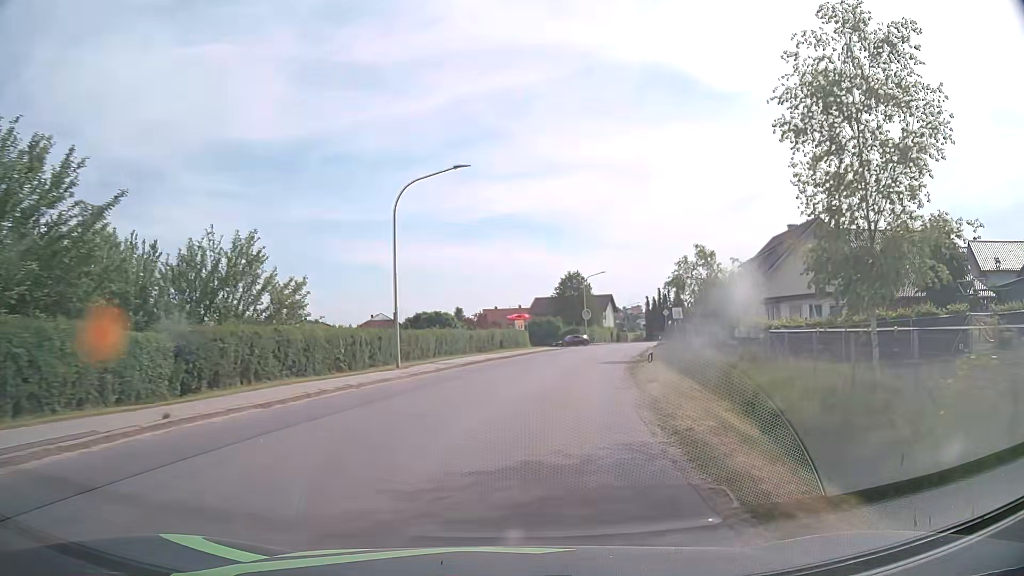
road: tertiary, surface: asphalt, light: Day
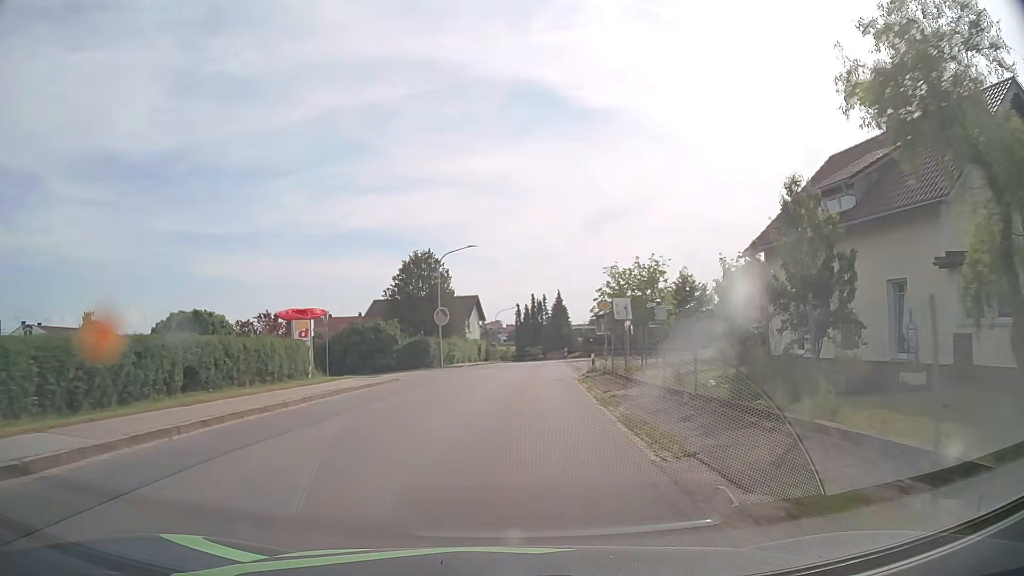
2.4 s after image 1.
(+3.3, +30.0) m; +12°
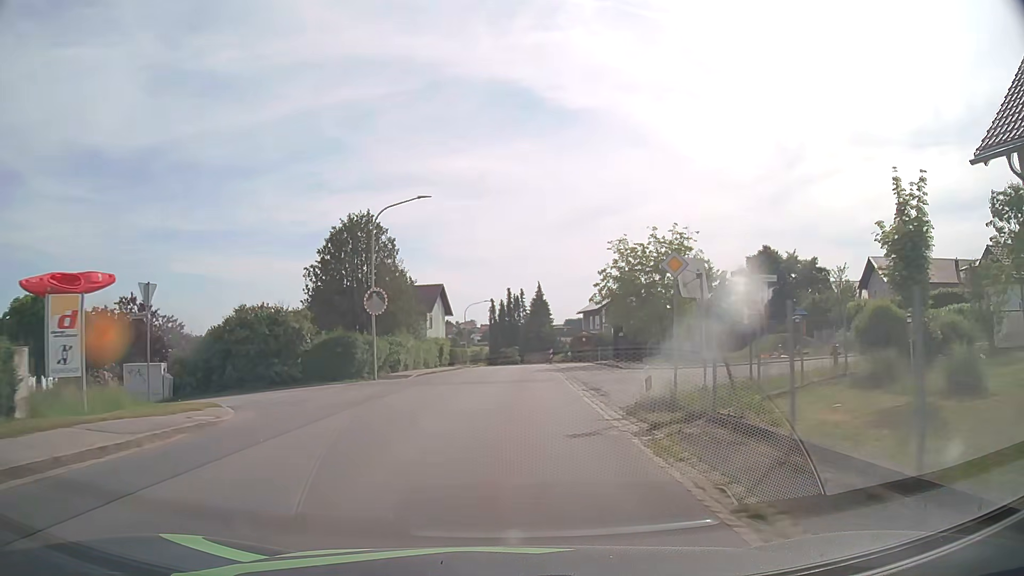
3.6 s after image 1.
(+0.3, +15.1) m; +2°
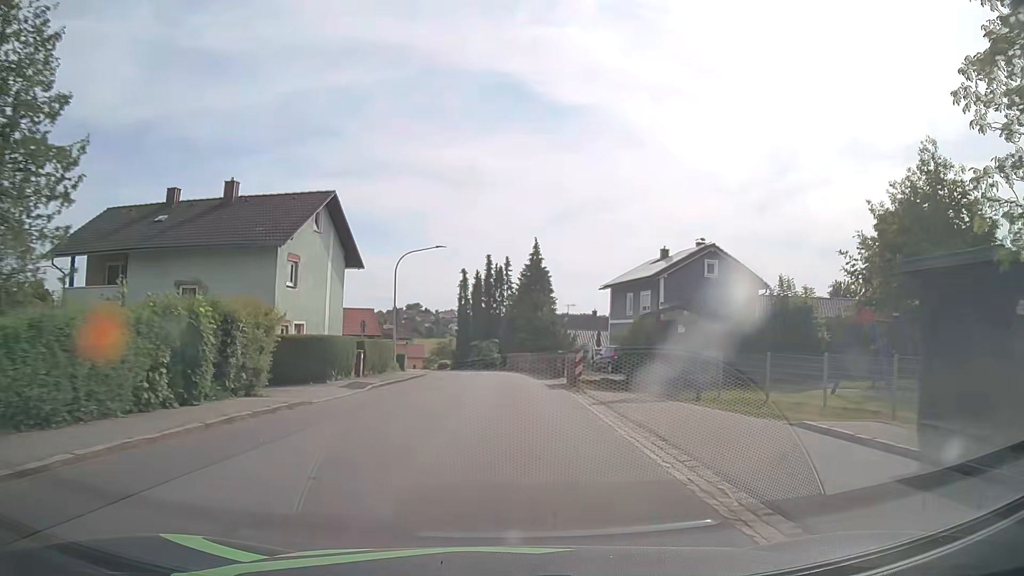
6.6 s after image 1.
(+0.8, +38.0) m; +1°
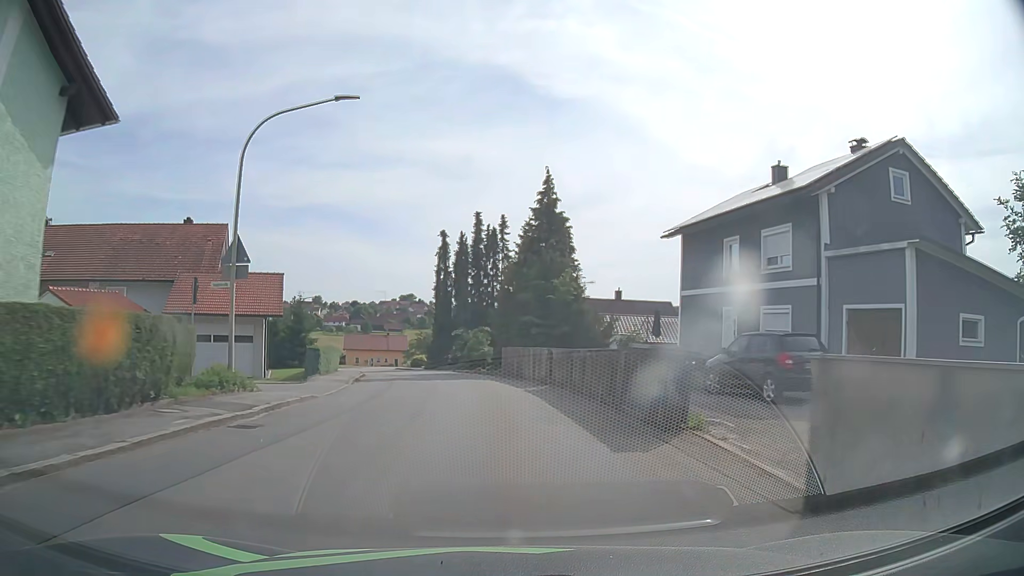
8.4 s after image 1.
(+0.1, +23.1) m; 0°
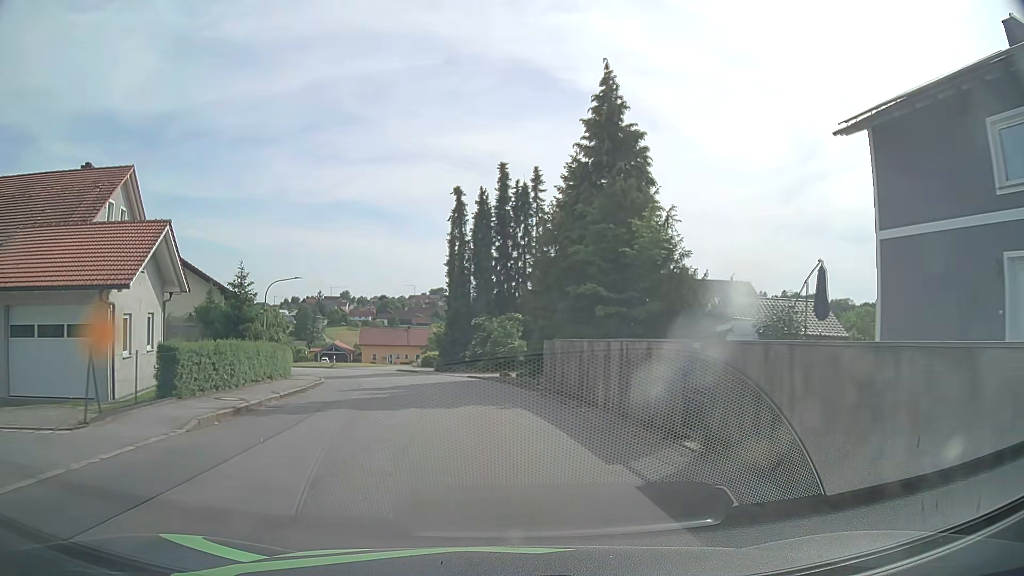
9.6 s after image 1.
(-0.2, +15.5) m; -3°
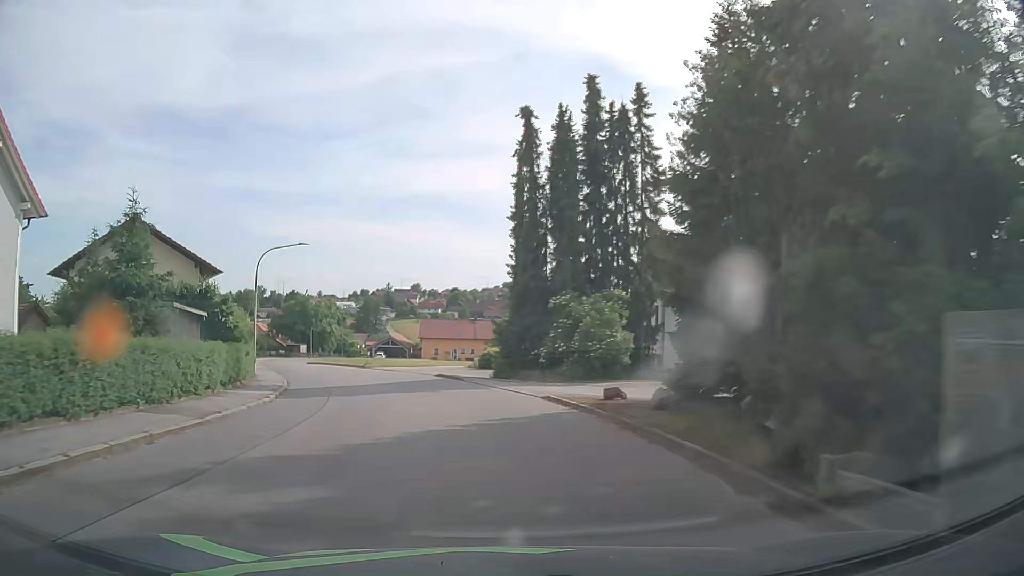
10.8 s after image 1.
(-0.7, +15.5) m; -6°
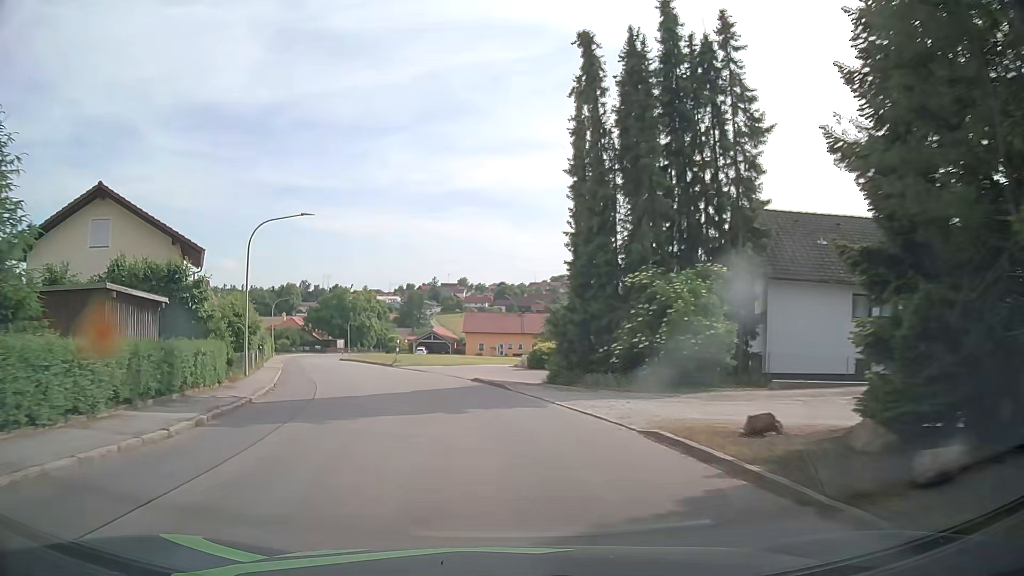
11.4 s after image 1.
(-0.3, +7.7) m; -4°
(0, +10) (-2, +20) (-5, +30) (-8, +39) (-11, +48) (-15, +58) (-18, +67) (-21, +77) (-24, +86) (-26, +96) m
